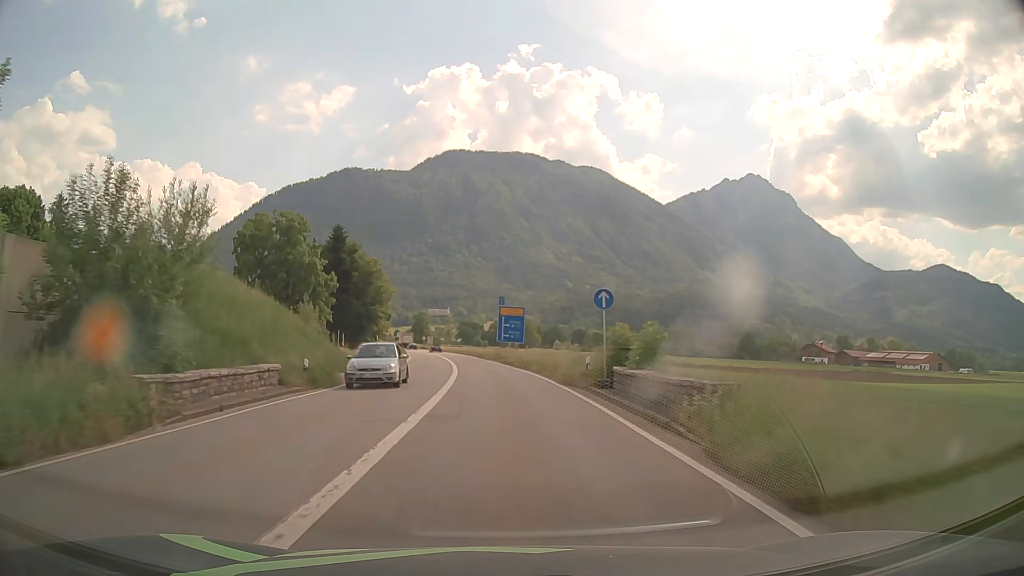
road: primary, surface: asphalt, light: Day
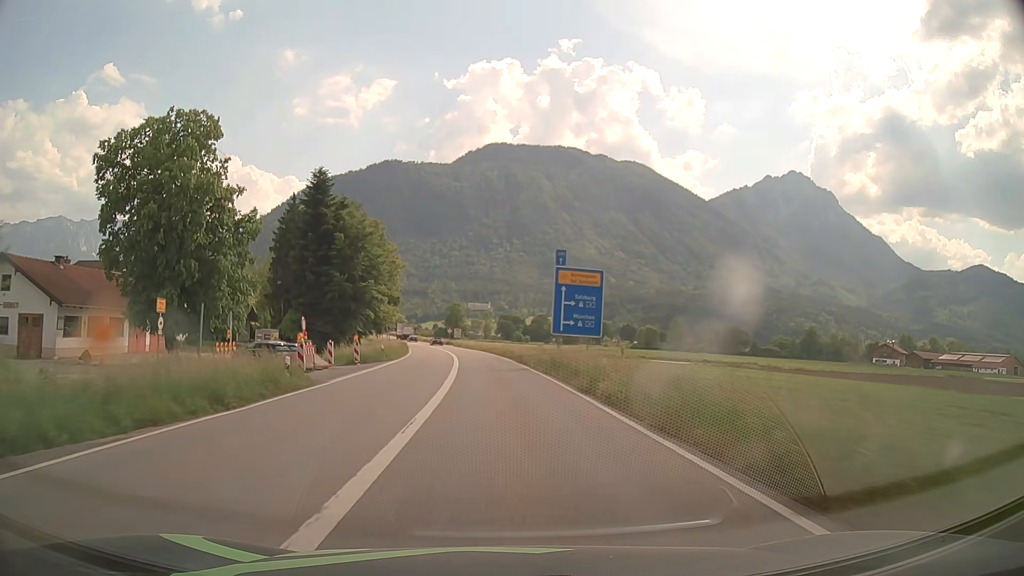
(-1.1, +32.4) m; -4°
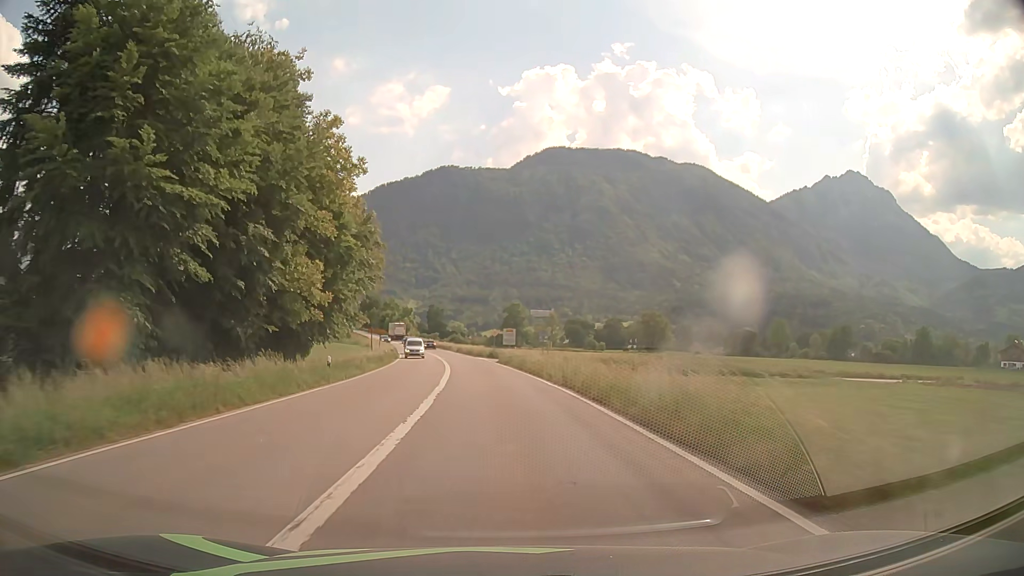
(-2.5, +54.0) m; -5°
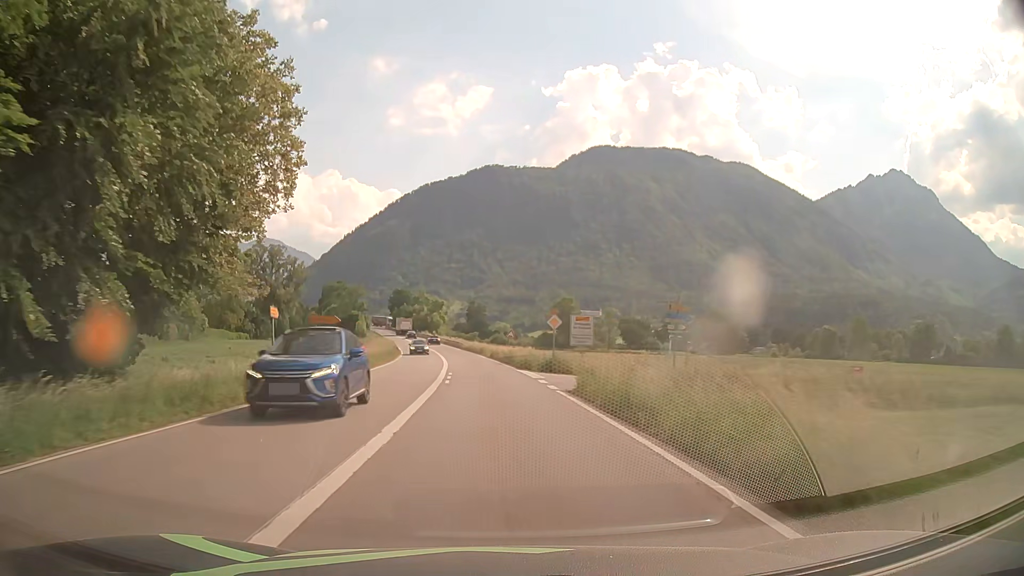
(-1.1, +32.3) m; -4°
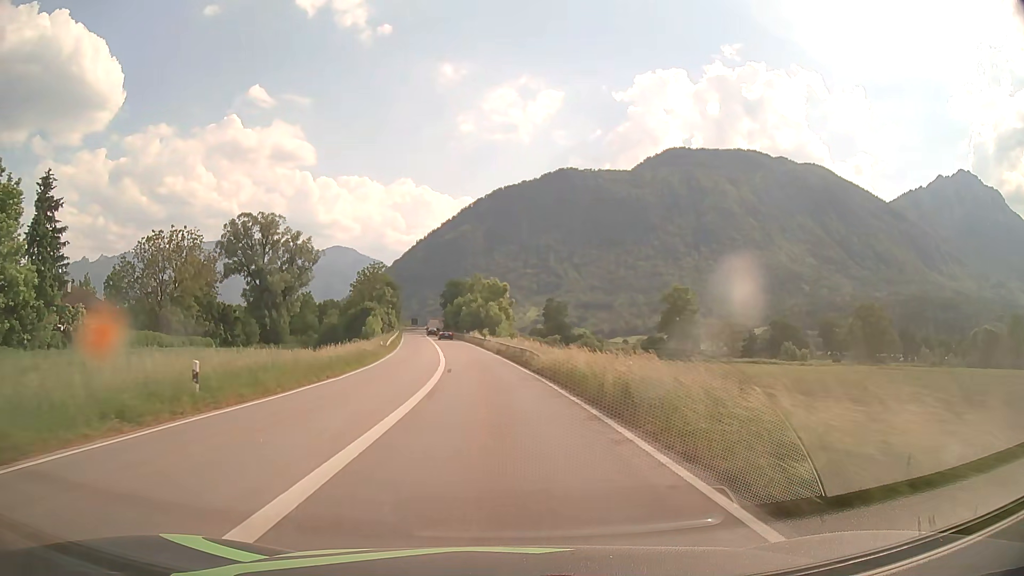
(-3.1, +53.7) m; -7°
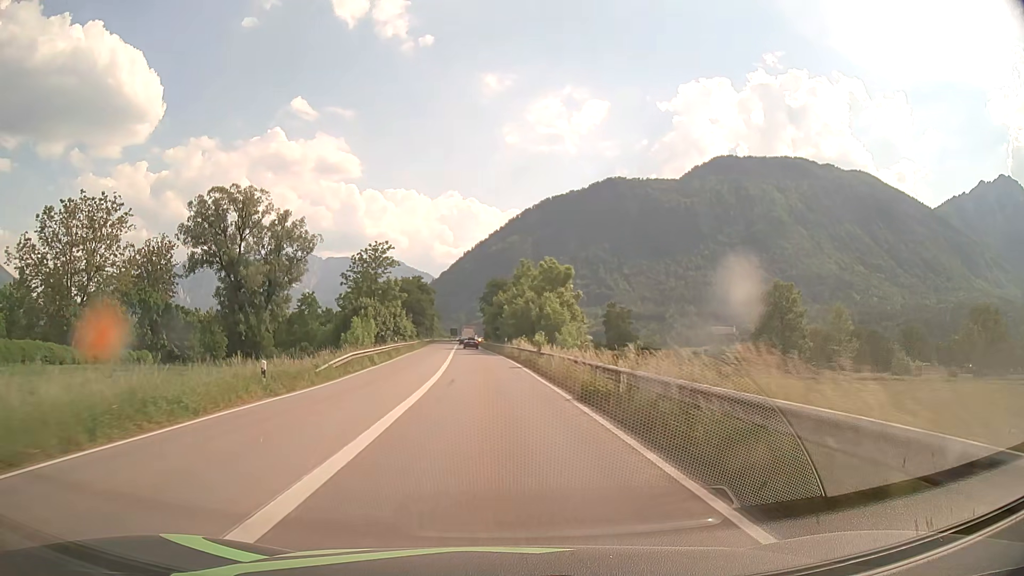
(-1.1, +32.0) m; -4°
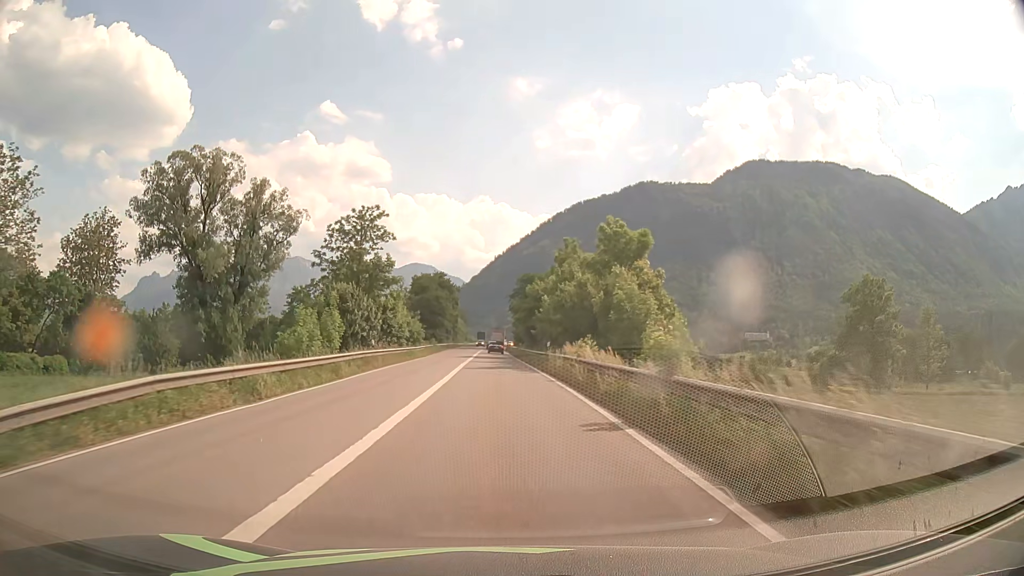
(-0.5, +21.2) m; -2°
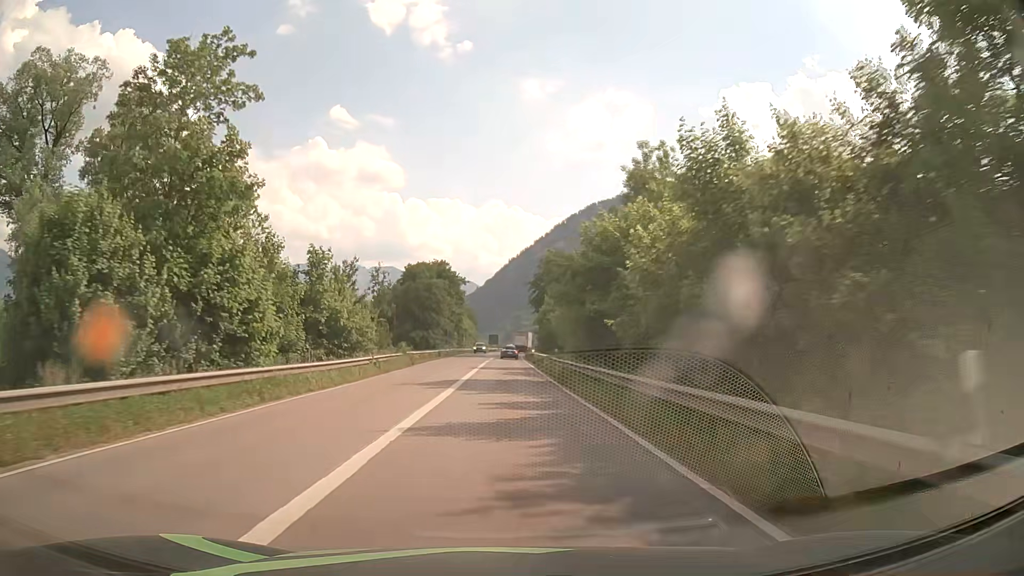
(-0.5, +31.8) m; -1°
(0, +10) (0, +20) (0, +30) (0, +40) (0, +50) (0, +60) (0, +70) (0, +80) (+1, +90) (+1, +100) m
